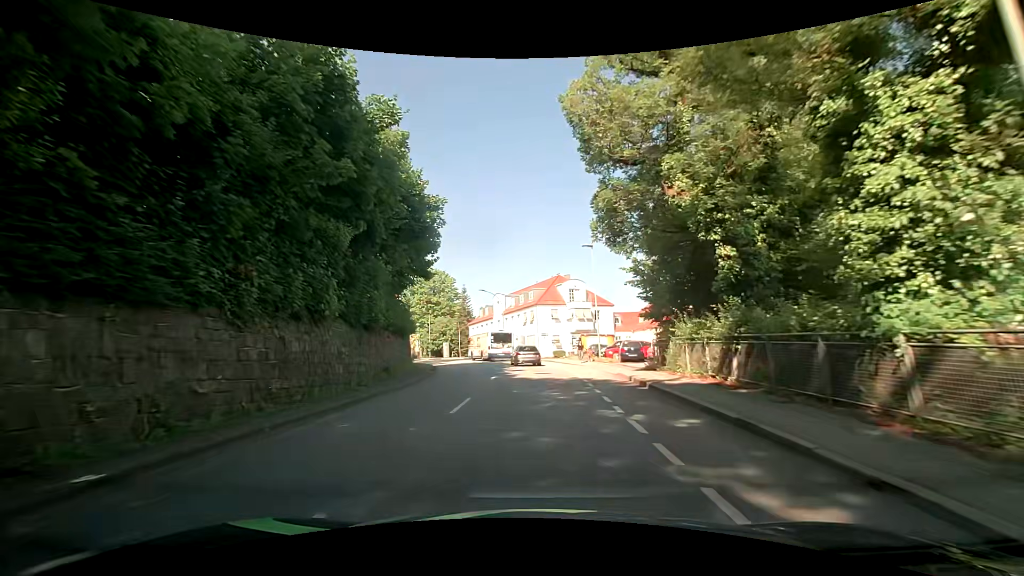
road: tertiary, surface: asphalt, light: Day
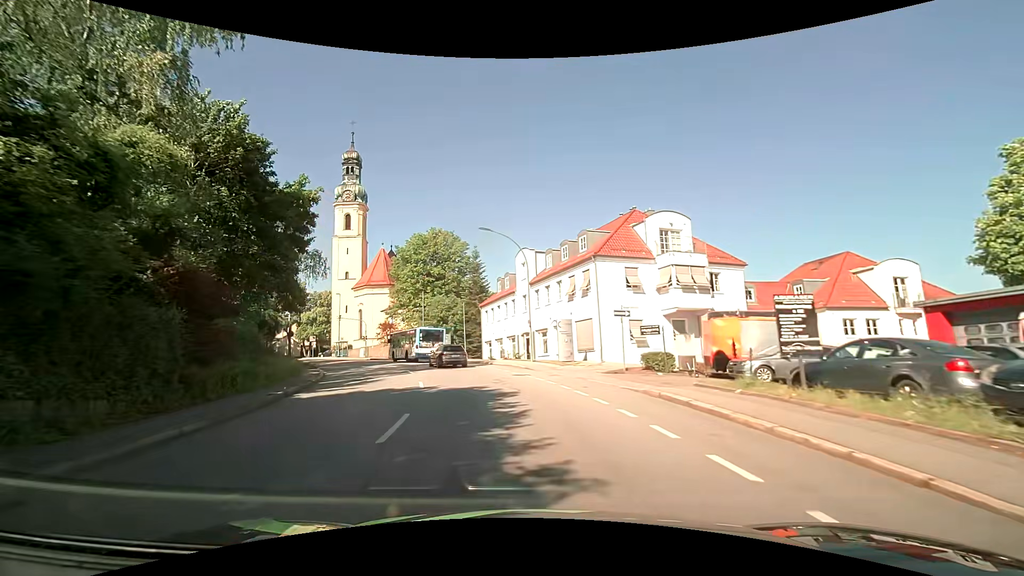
(-0.4, +32.3) m; -5°
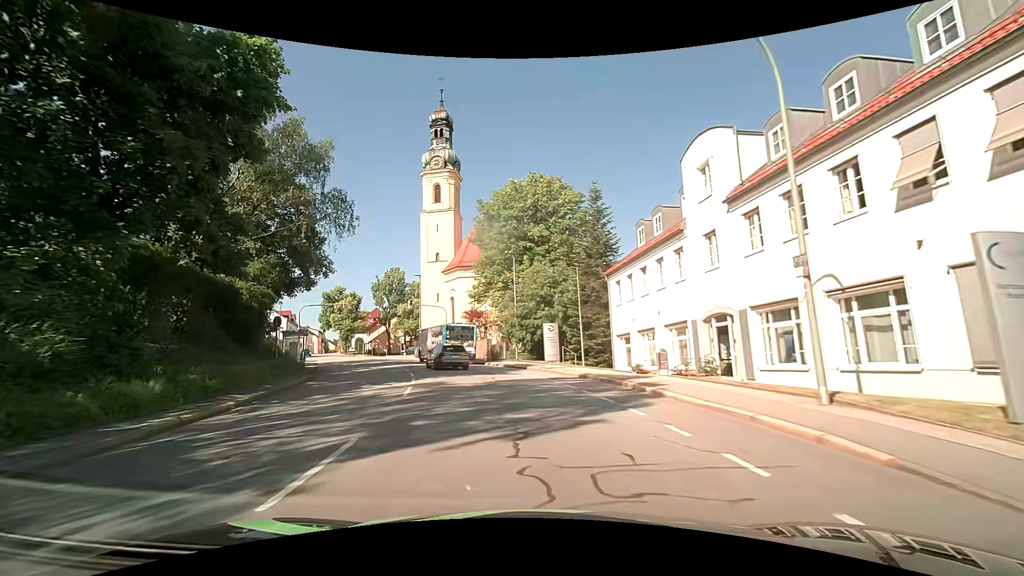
(-2.3, +21.9) m; -13°
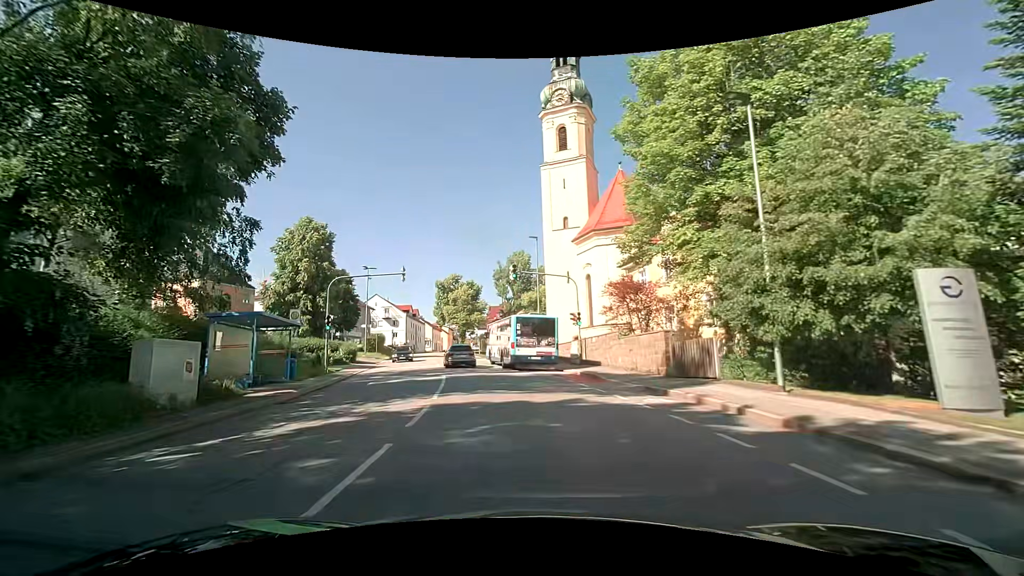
(-3.1, +23.0) m; -16°
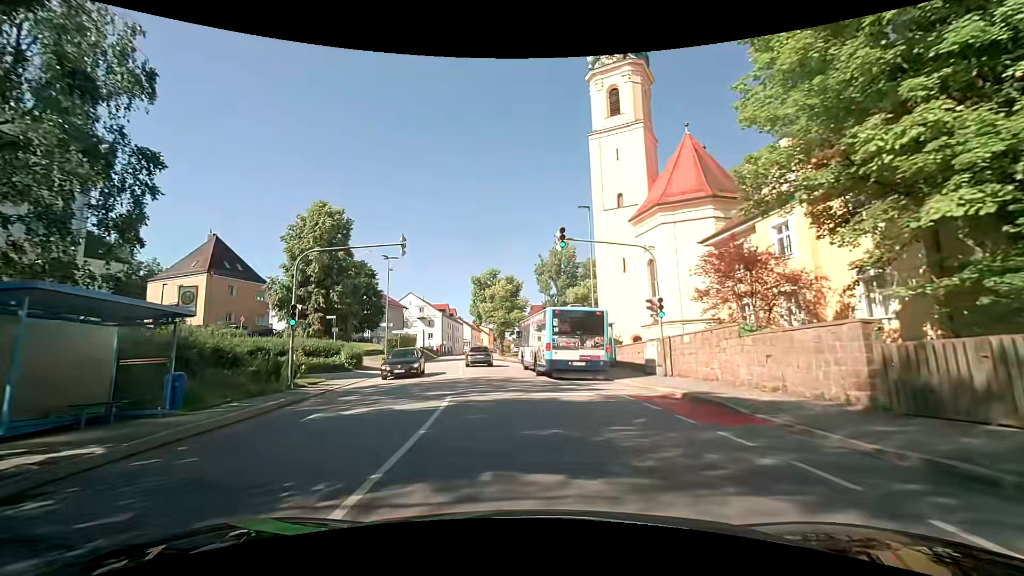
(-0.5, +9.4) m; -4°
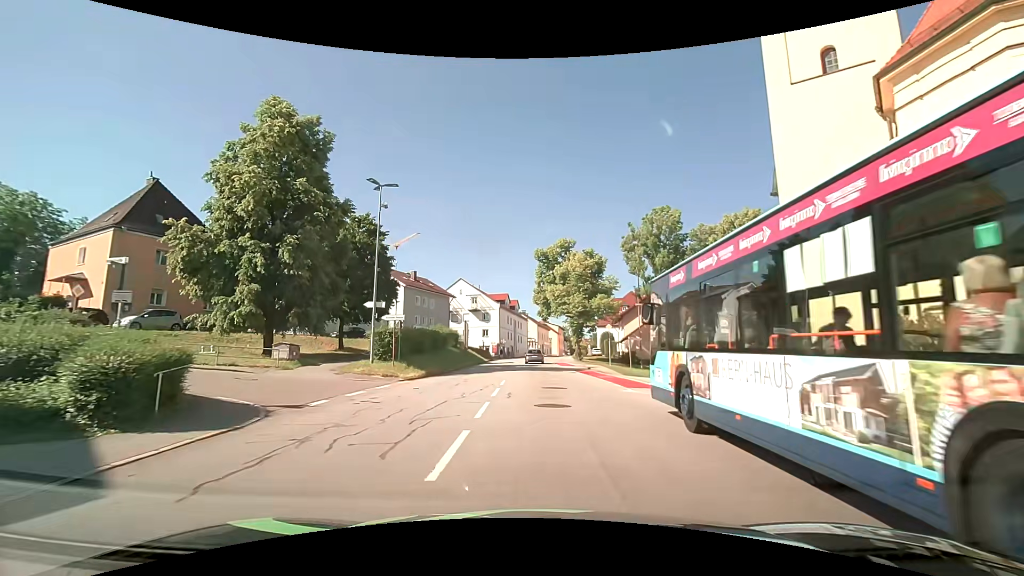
(-2.6, +24.3) m; -9°
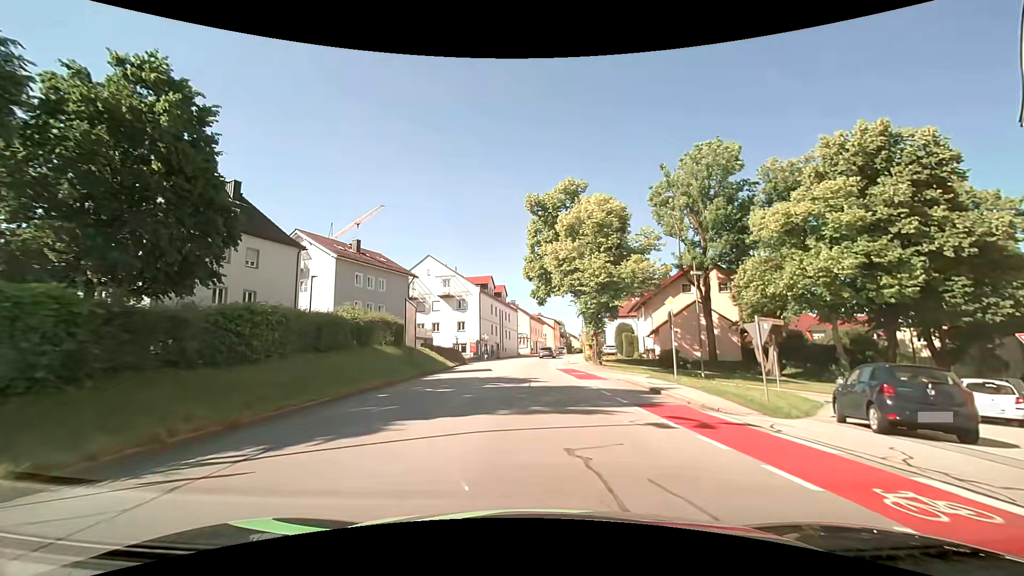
(+0.1, +21.7) m; +2°
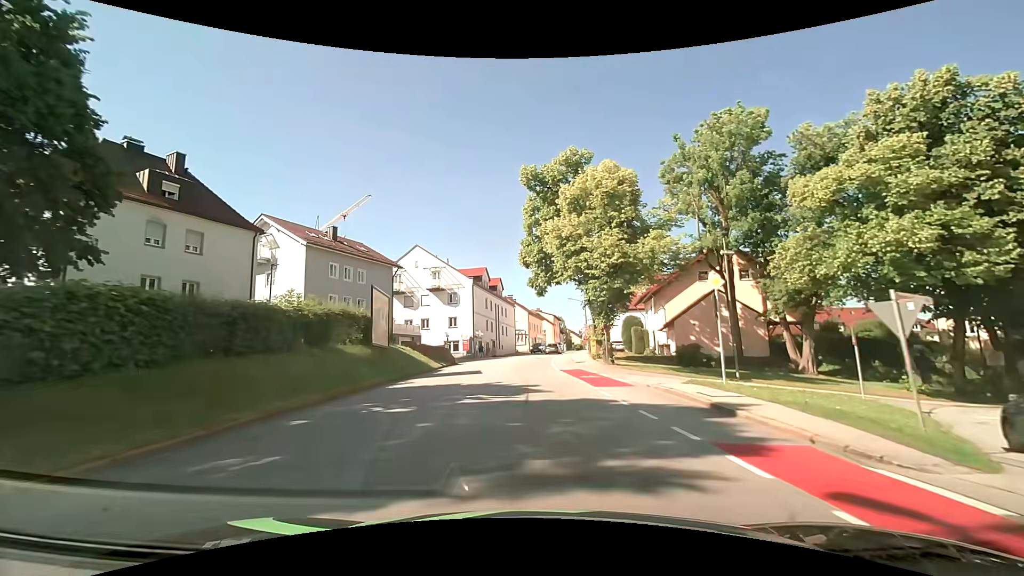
(0.0, +5.8) m; +1°
(0, +10) (0, +20) (0, +30) (0, +40) (0, +50) (+1, +60) (+2, +70) (+3, +80) (+4, +90) (+6, +100) m
